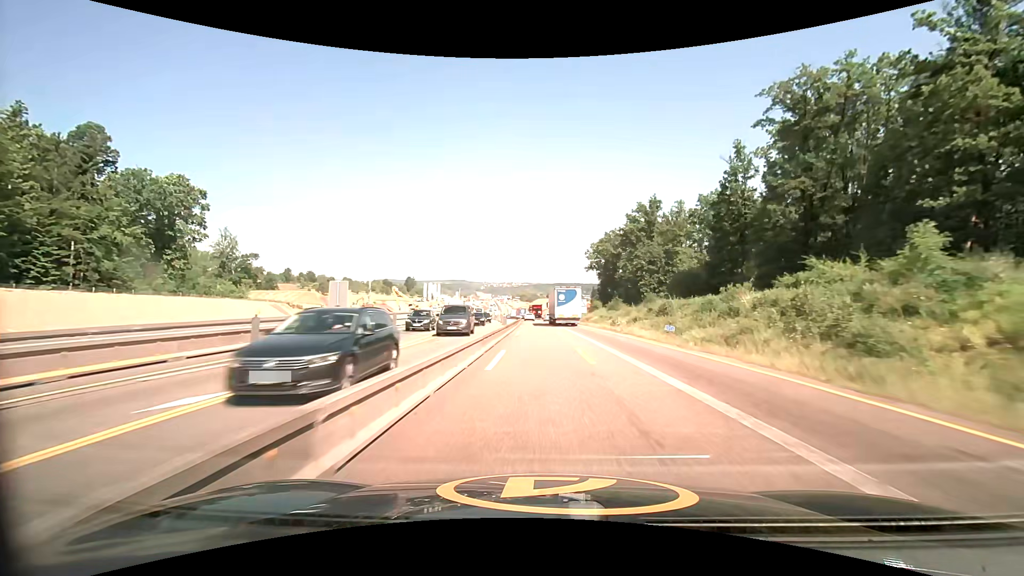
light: Day
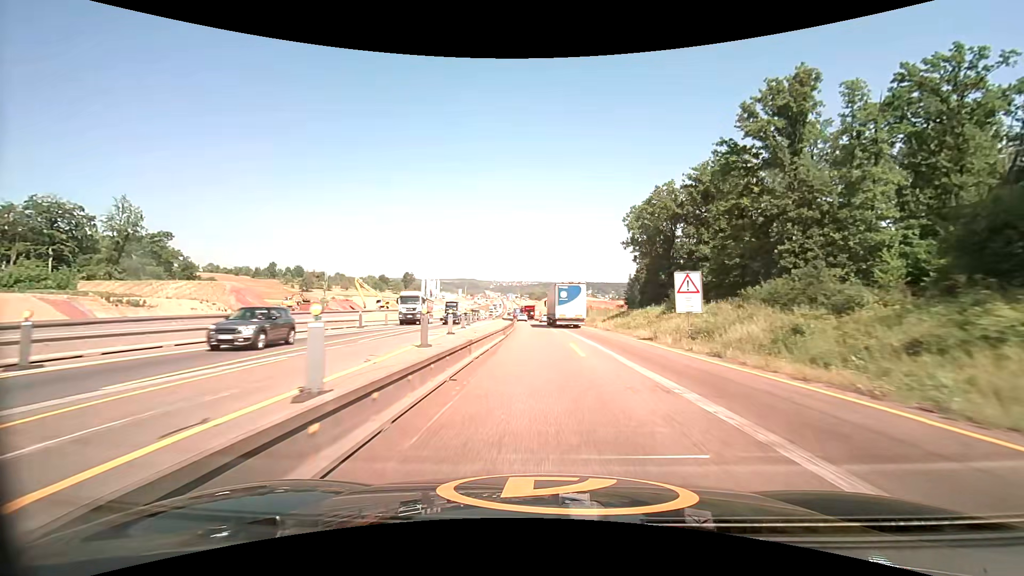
(-0.3, +50.2) m; -1°
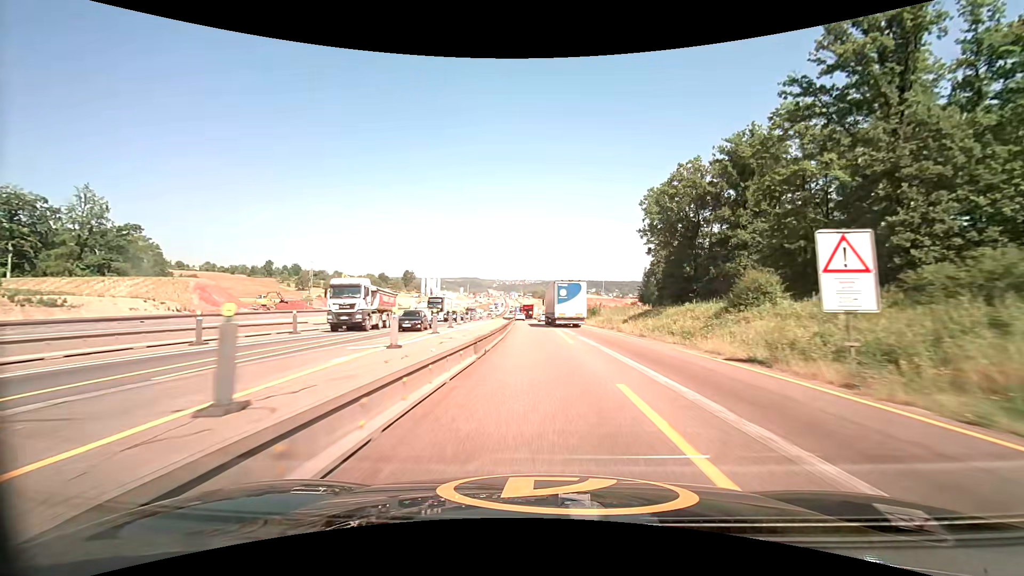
(0.0, +12.5) m; 0°
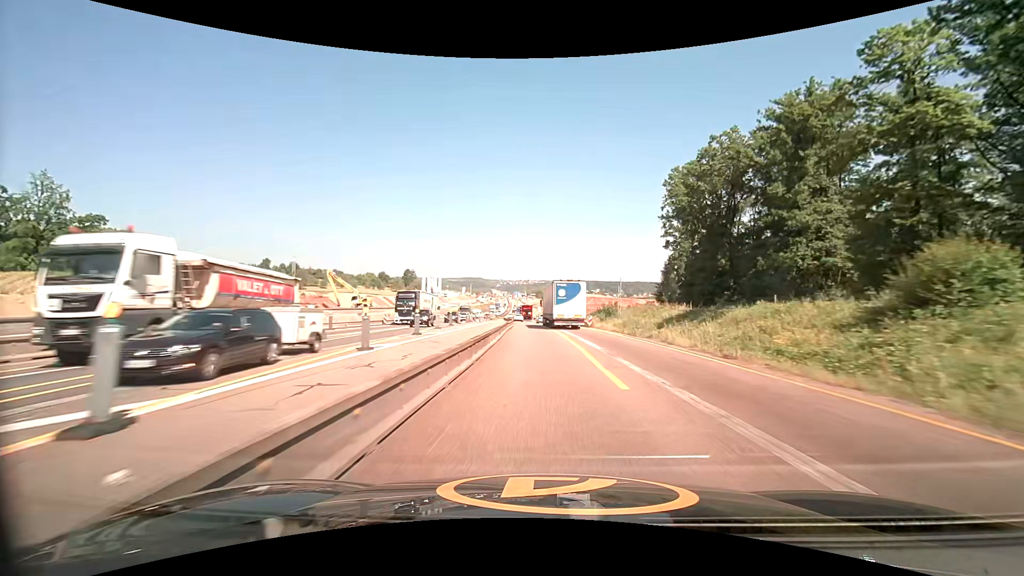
(-0.1, +12.4) m; -1°
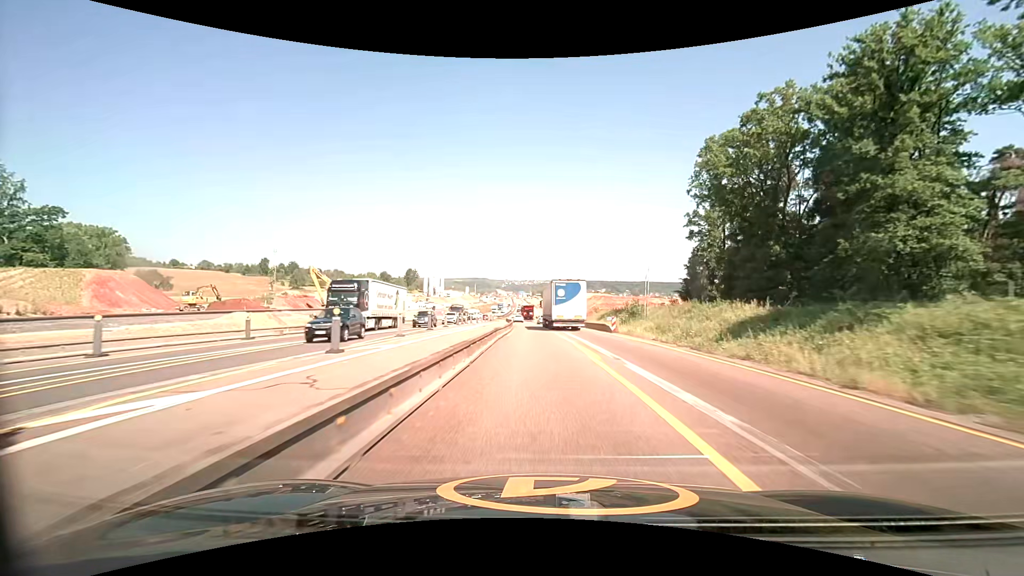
(0.0, +12.4) m; 0°
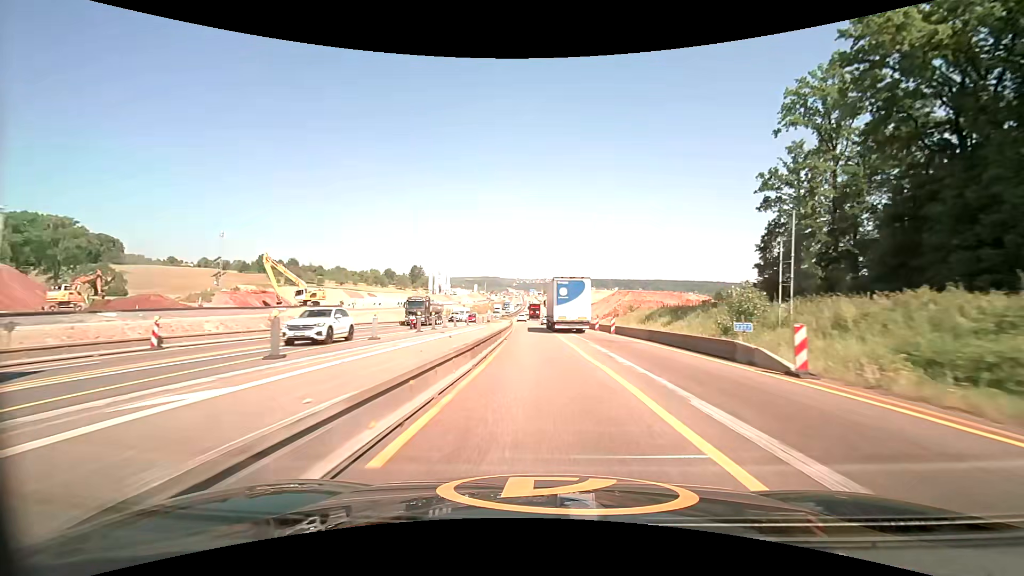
(-0.3, +24.6) m; -1°
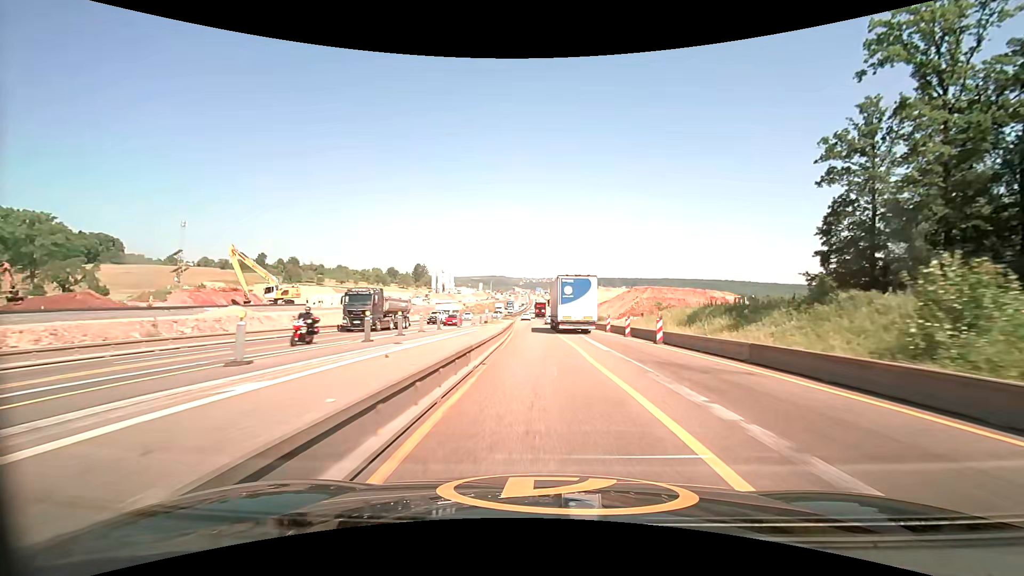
(-0.1, +12.3) m; -1°
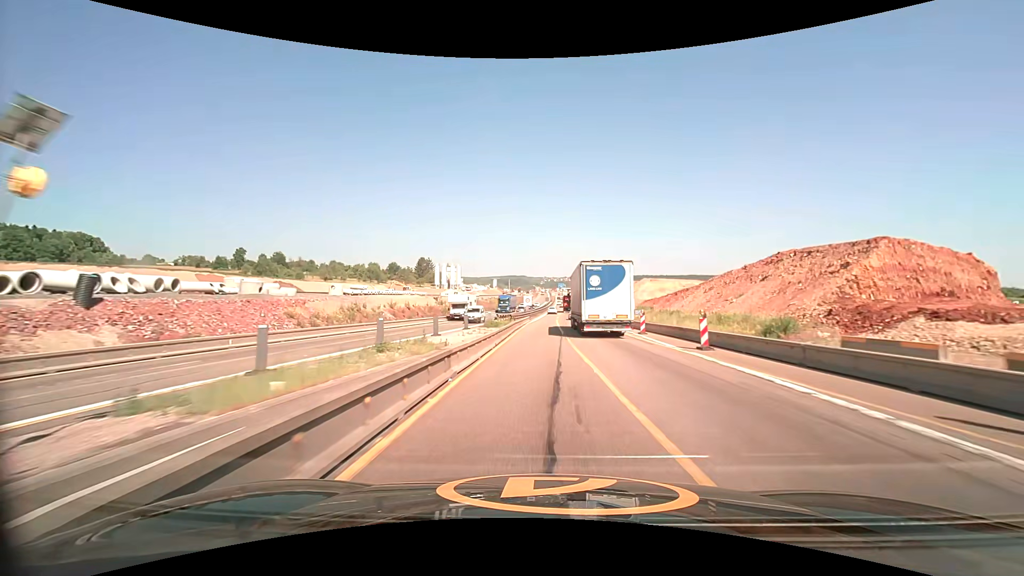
(-1.3, +61.0) m; -3°
(0, +10) (0, +20) (0, +30) (0, +40) (0, +50) (+1, +60) (+1, +70) (+1, +80) (+2, +90) (+2, +100) m
